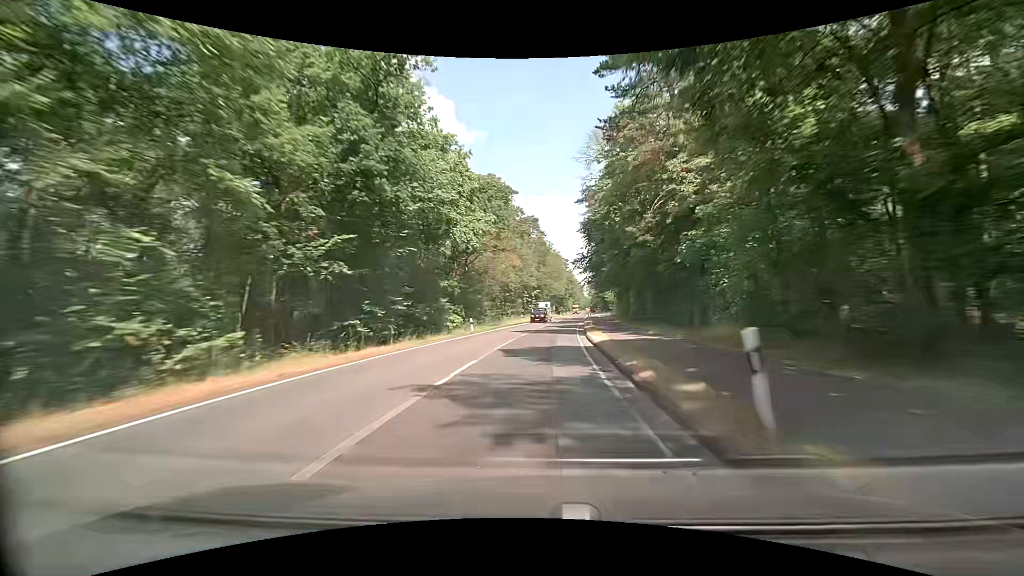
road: secondary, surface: asphalt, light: Day
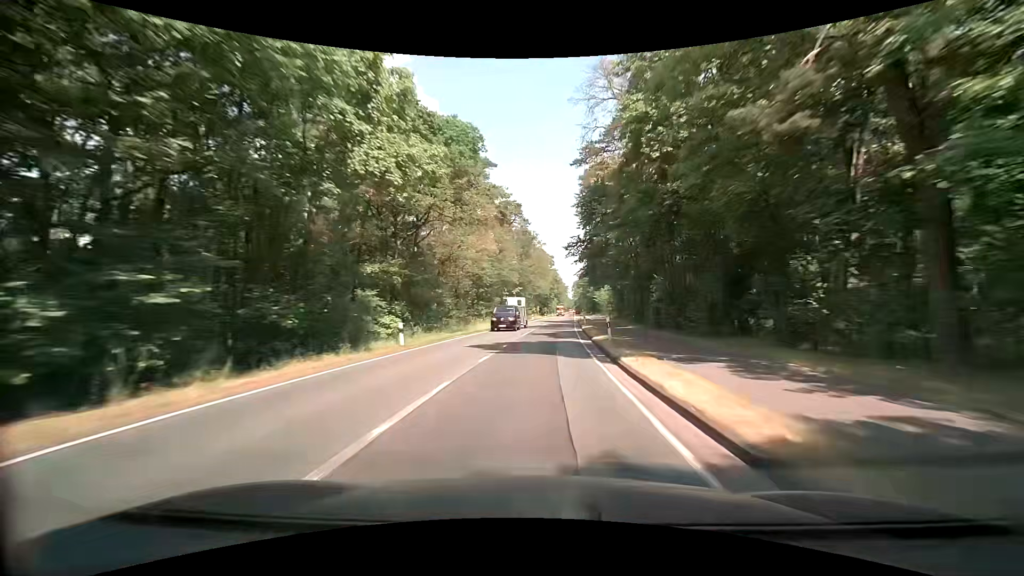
(+0.2, +15.8) m; +2°
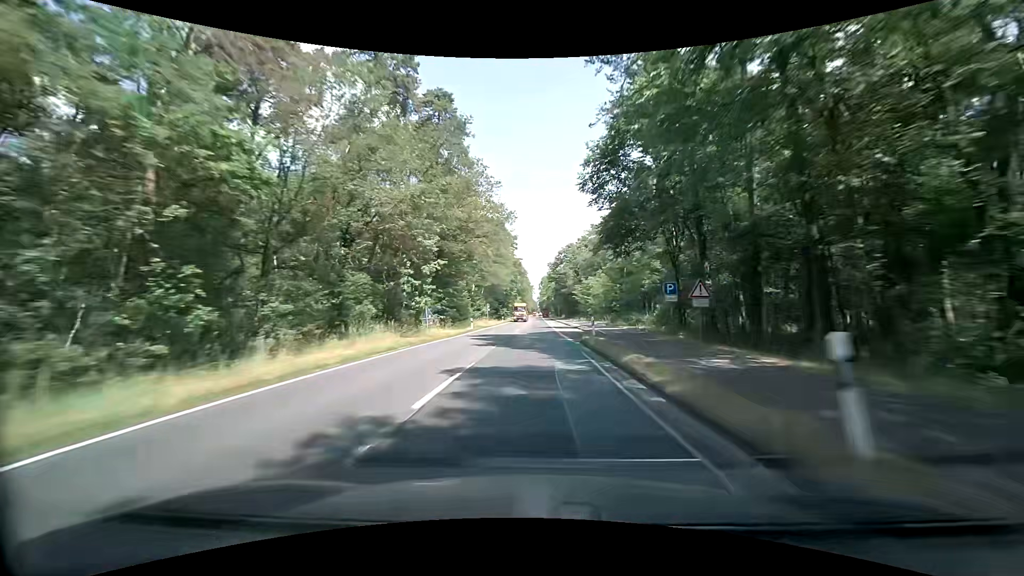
(+2.5, +47.3) m; +5°
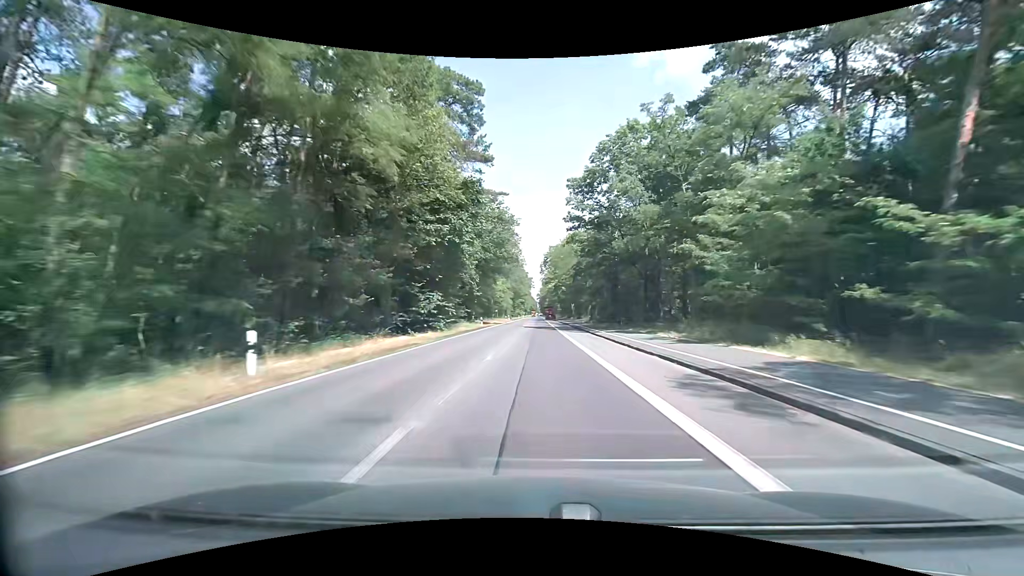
(+0.1, +79.0) m; 0°
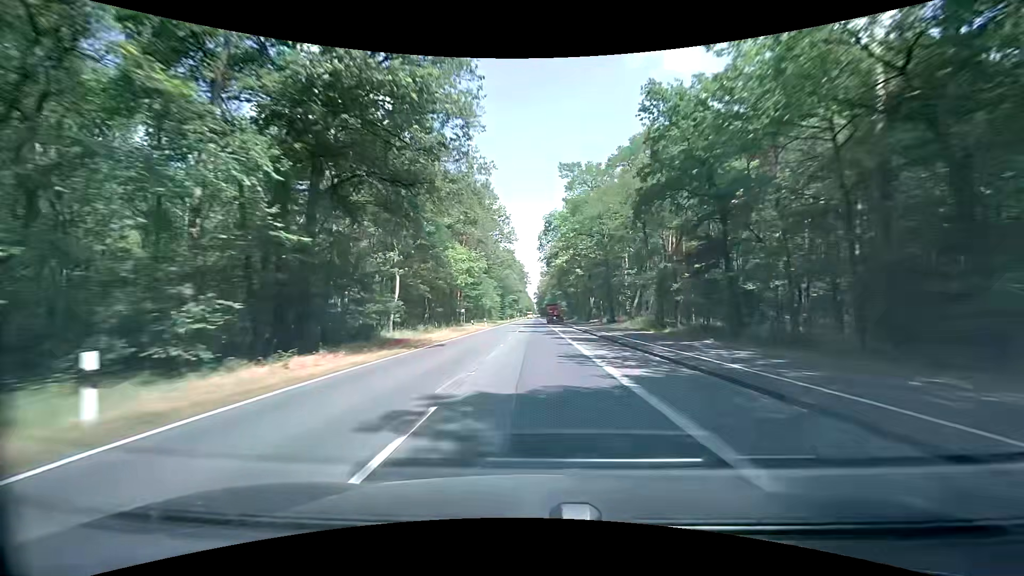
(-0.1, +47.4) m; 0°
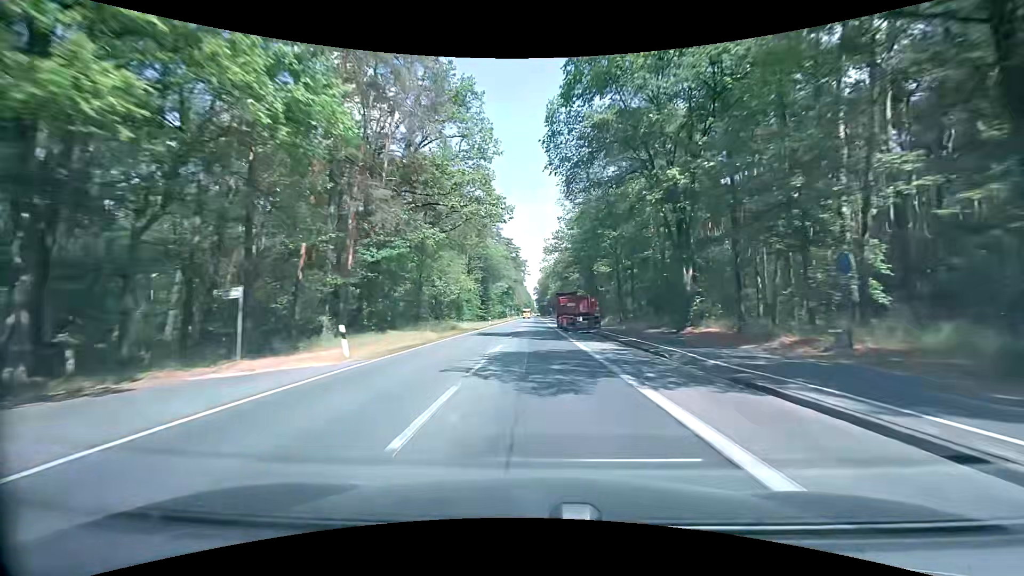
(-0.2, +47.4) m; 0°
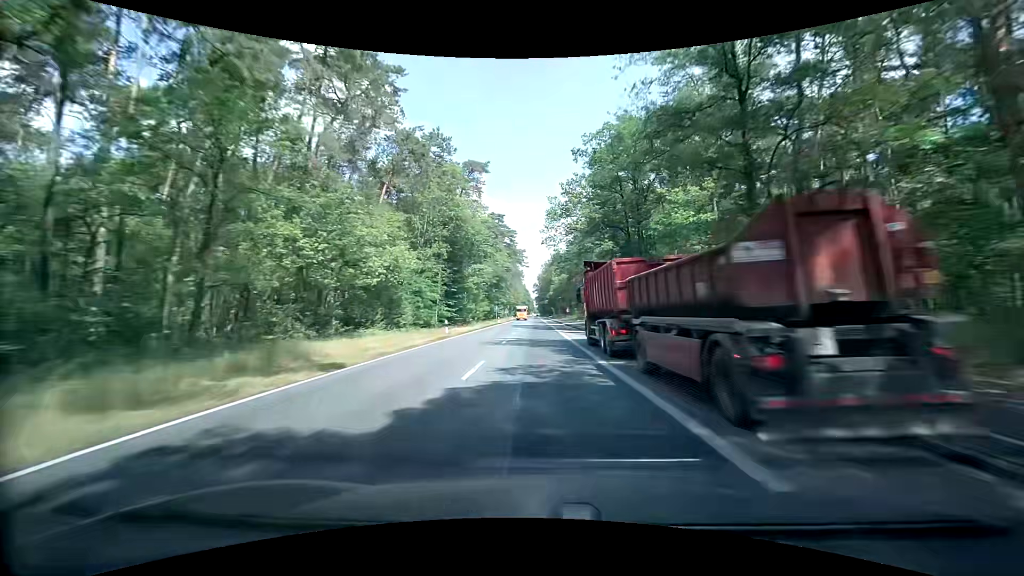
(-0.1, +31.6) m; 0°
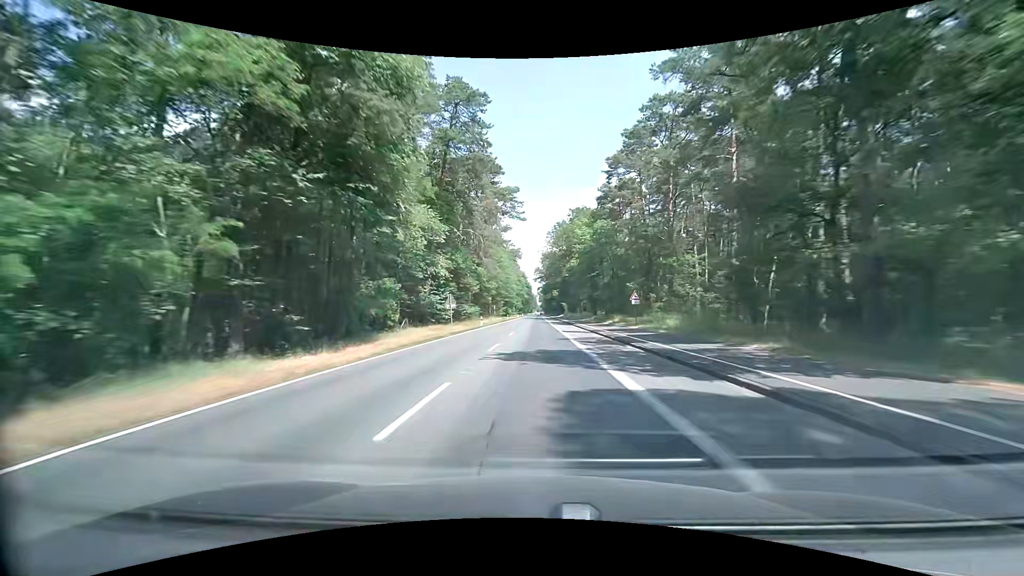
(+0.2, +79.0) m; -1°
(0, +10) (0, +20) (0, +30) (0, +40) (0, +50) (0, +60) (0, +70) (0, +80) (+1, +90) (+1, +100) m
